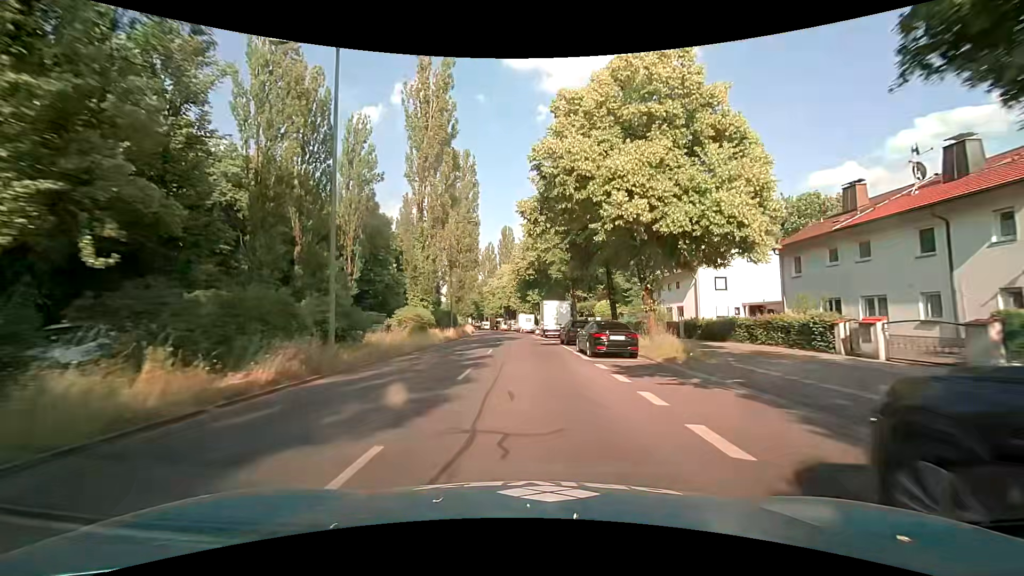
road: secondary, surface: asphalt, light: Day
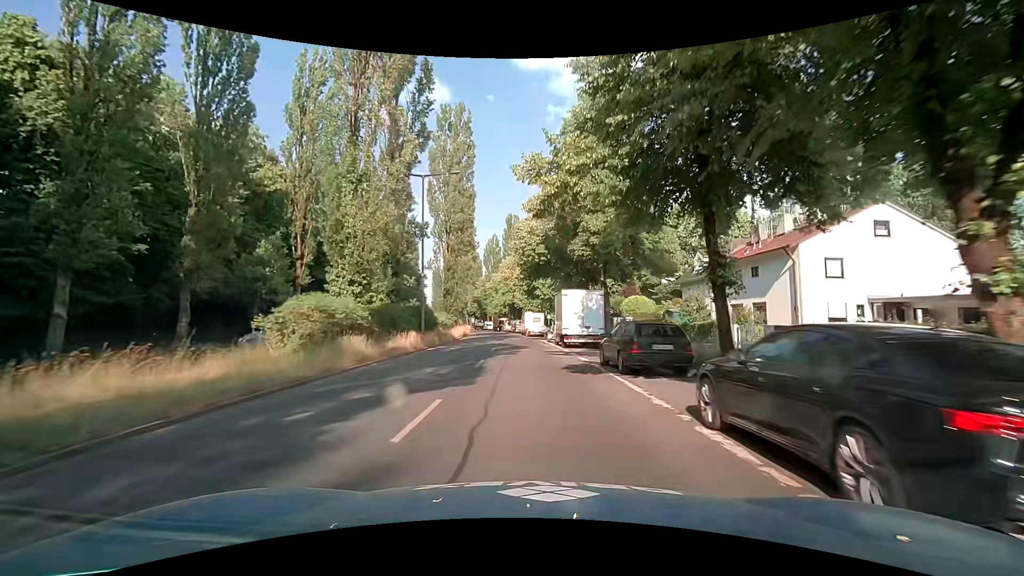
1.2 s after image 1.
(-0.2, +15.1) m; -1°
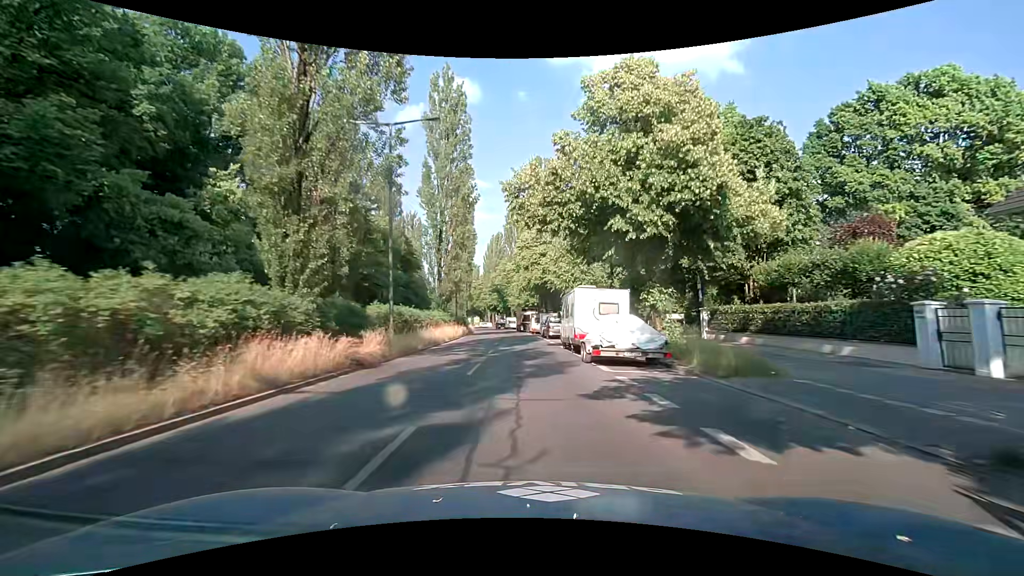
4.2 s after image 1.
(-0.6, +38.4) m; -3°
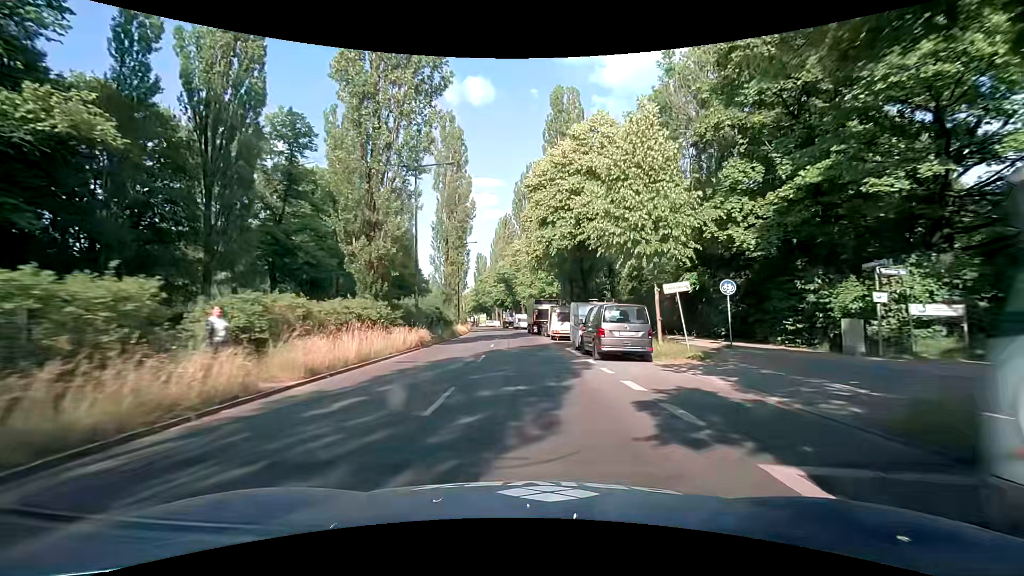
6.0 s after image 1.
(-0.4, +23.5) m; -1°
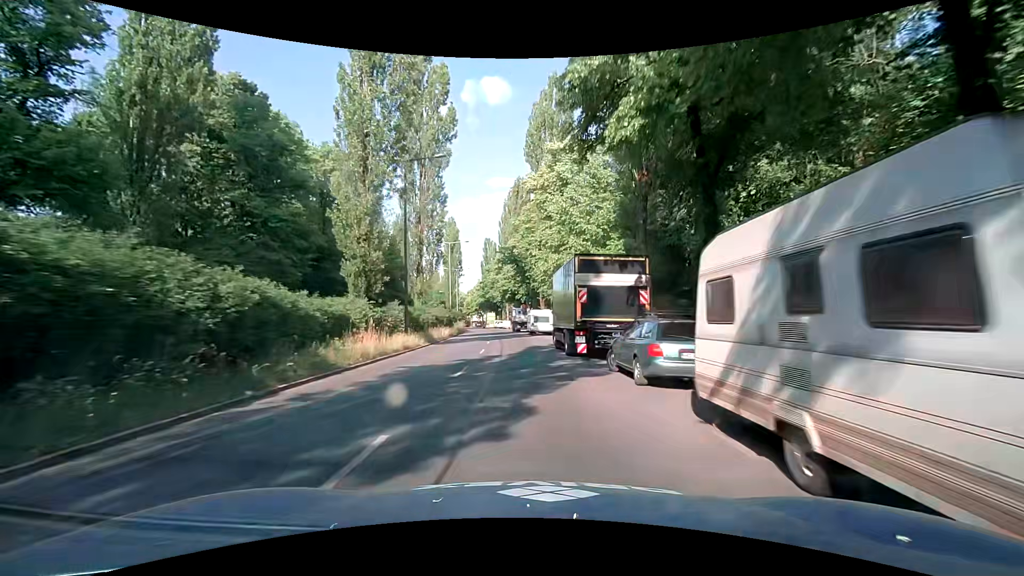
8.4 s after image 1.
(-0.8, +31.4) m; -2°
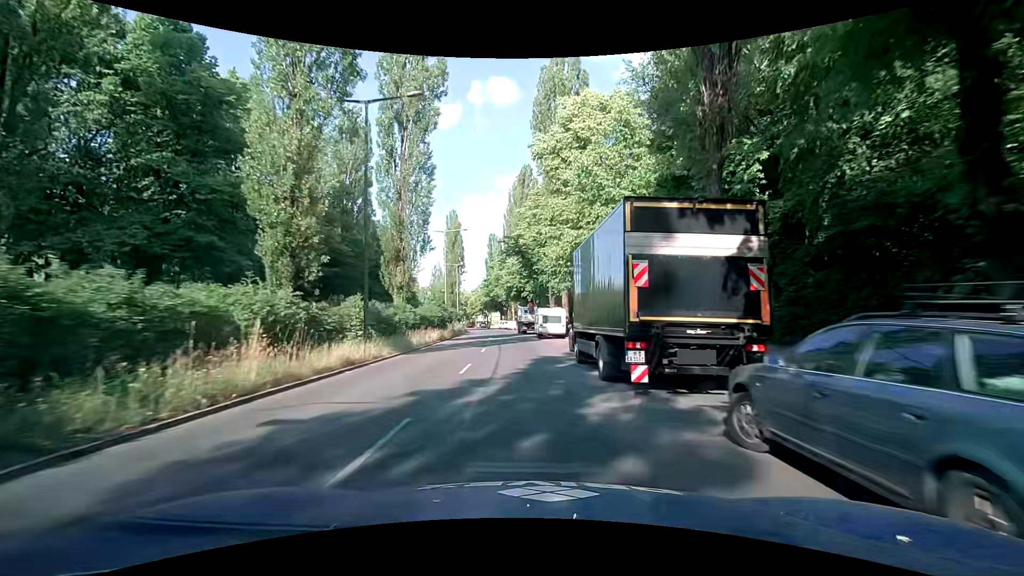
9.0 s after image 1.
(0.0, +7.9) m; -1°
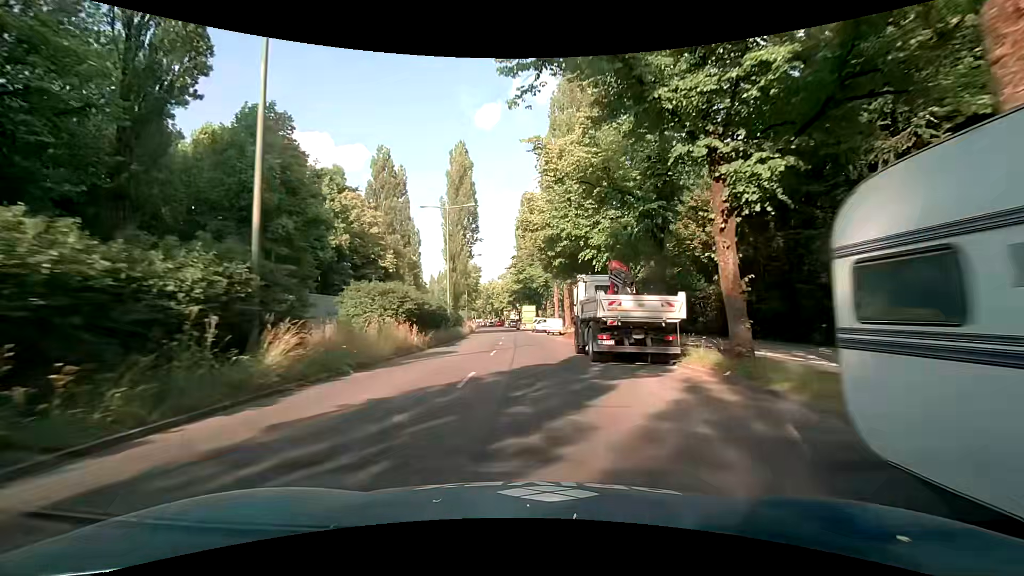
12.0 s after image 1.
(-1.4, +39.5) m; -5°
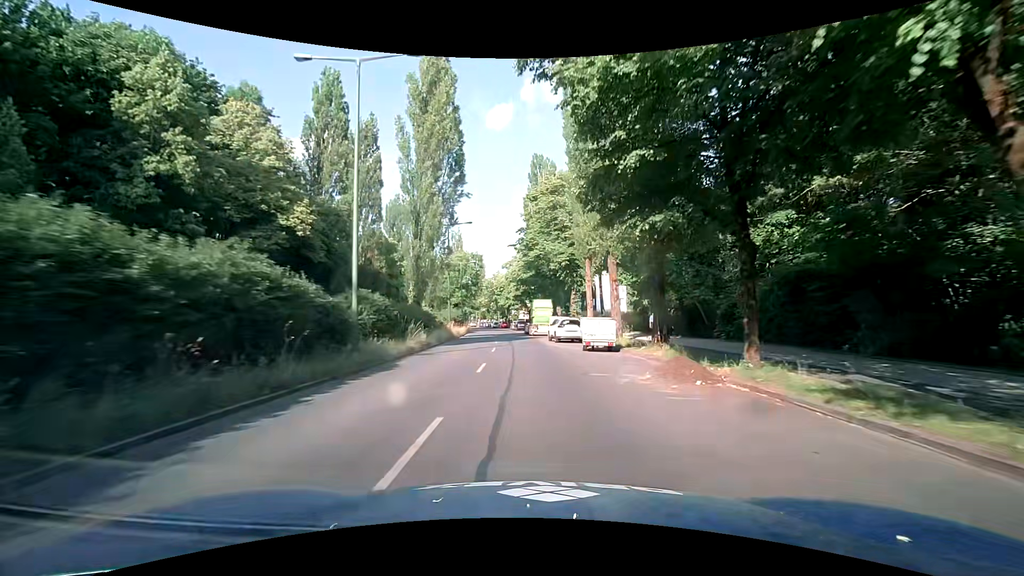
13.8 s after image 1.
(-0.2, +23.8) m; -1°
(0, +10) (0, +20) (-1, +30) (-1, +40) (-2, +50) (-3, +60) (-4, +70) (-5, +80) (-6, +90) (-7, +100) m
